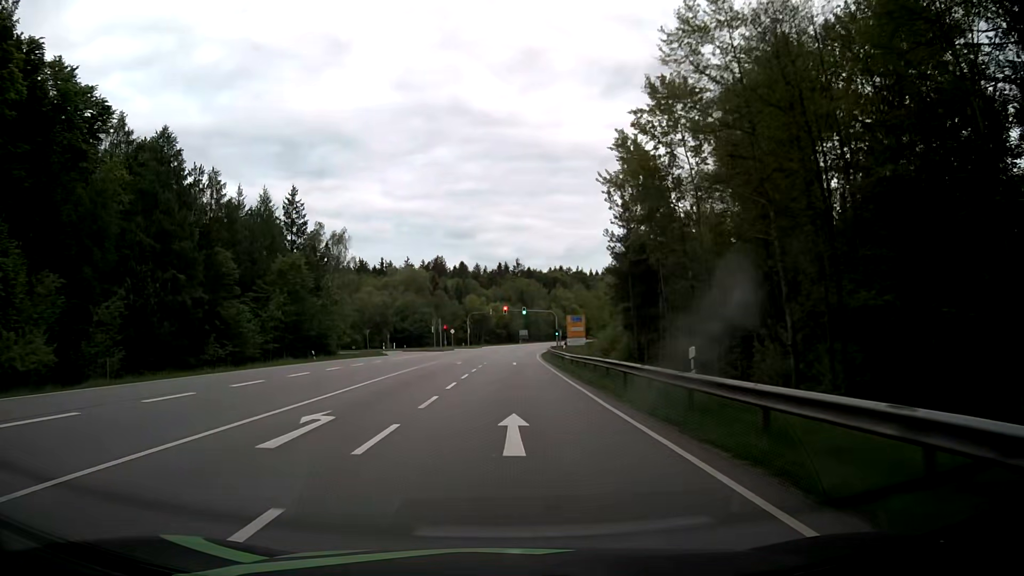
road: secondary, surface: asphalt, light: Day
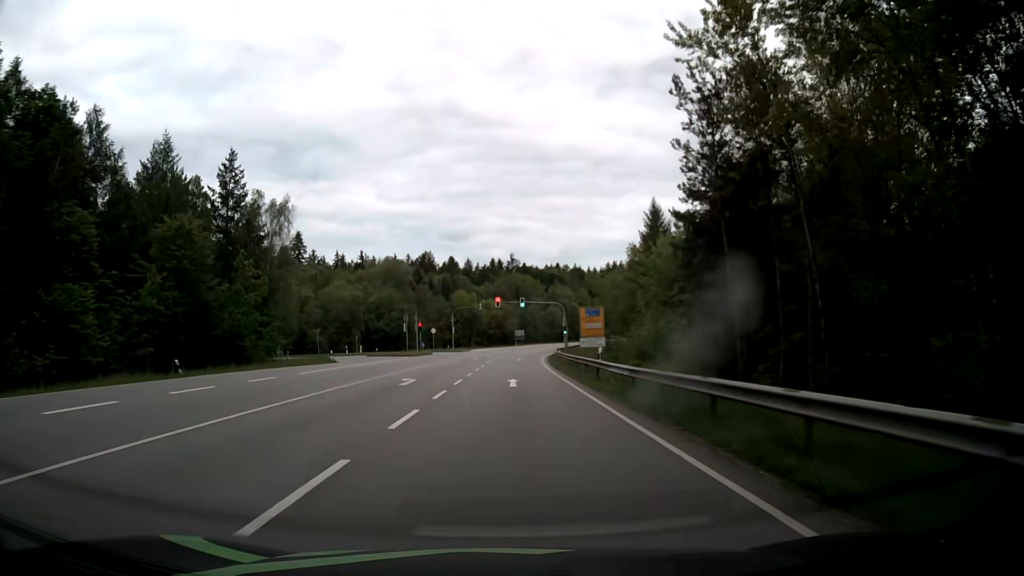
(+0.1, +21.5) m; 0°
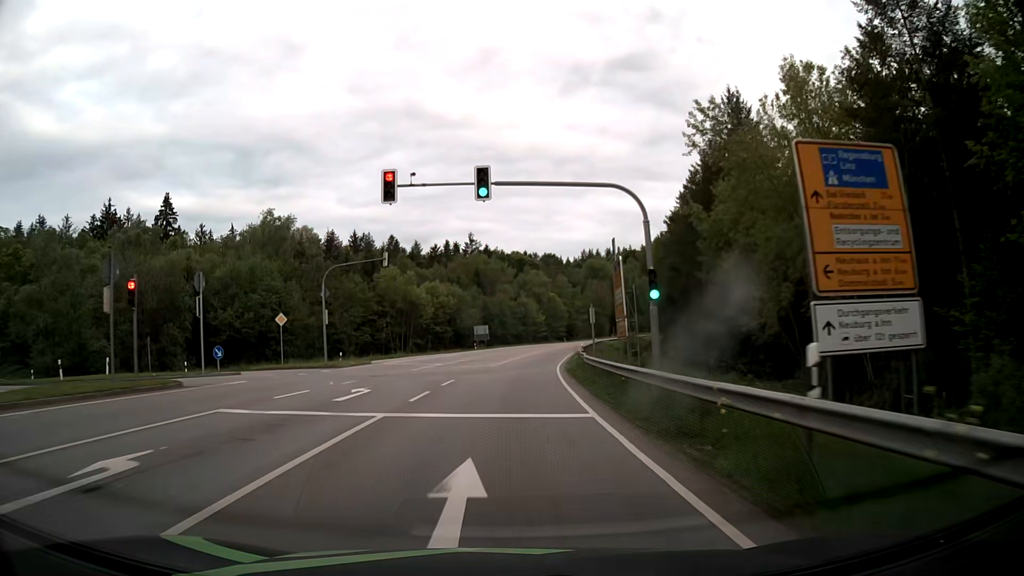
(+1.3, +53.6) m; +3°
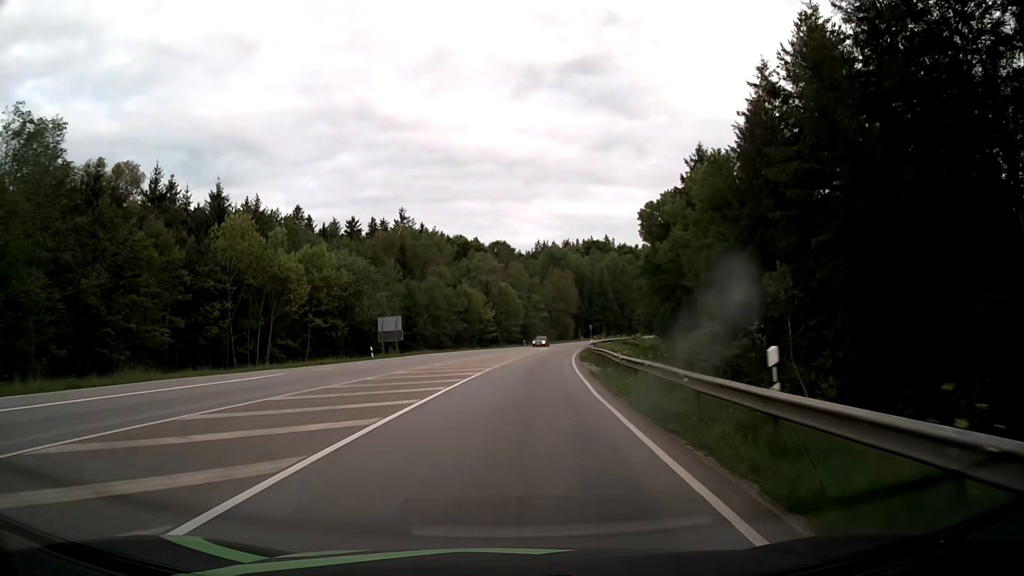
(+1.5, +42.9) m; +4°
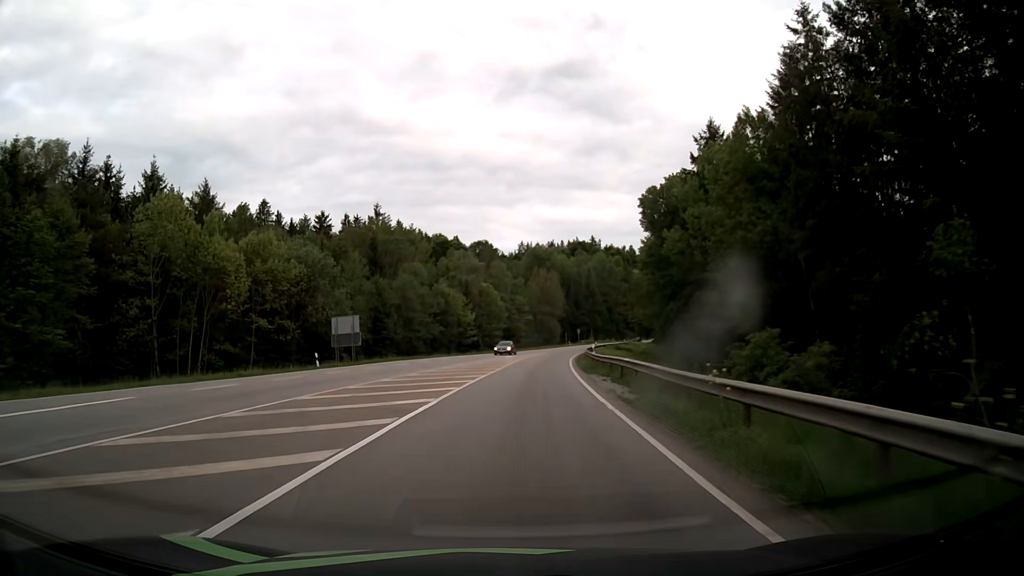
(+0.1, +10.7) m; +2°
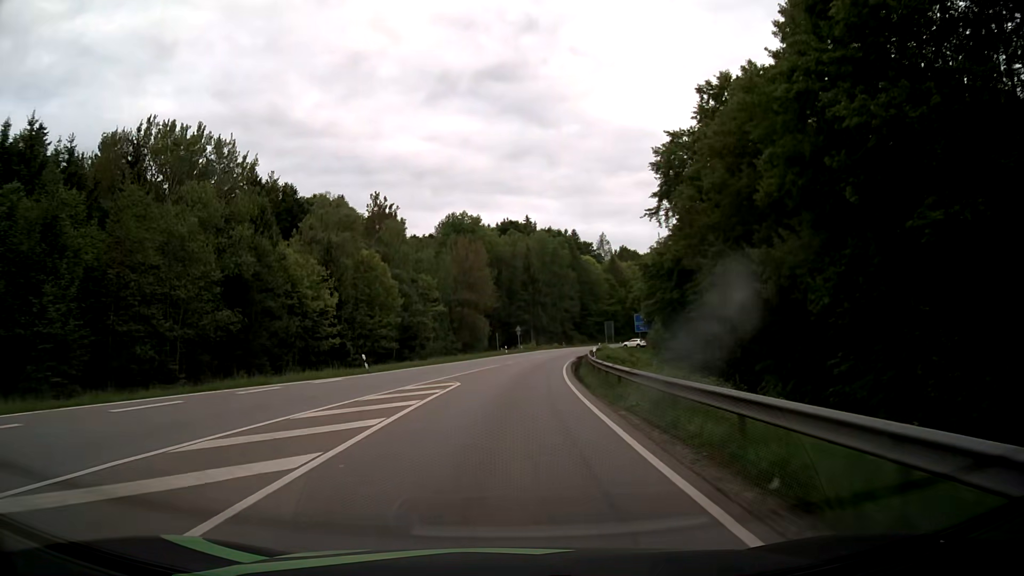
(+3.2, +53.4) m; +6°
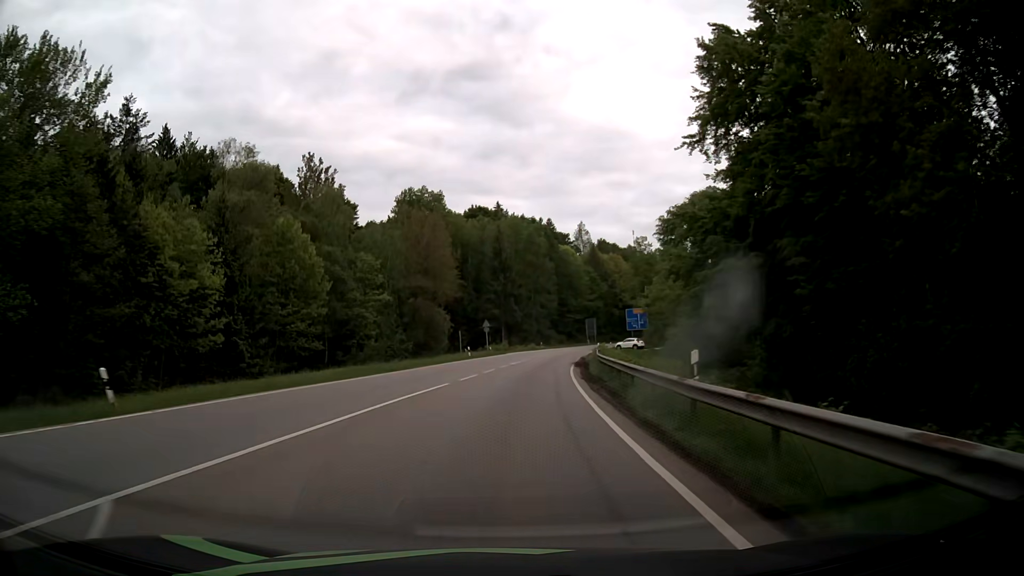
(+0.5, +21.5) m; +2°
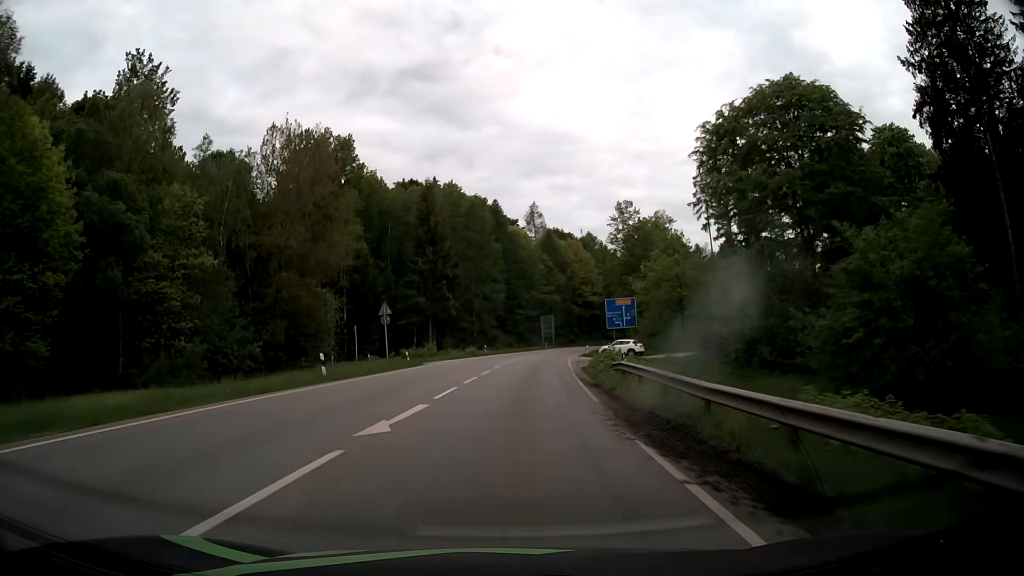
(+1.4, +32.2) m; +5°
